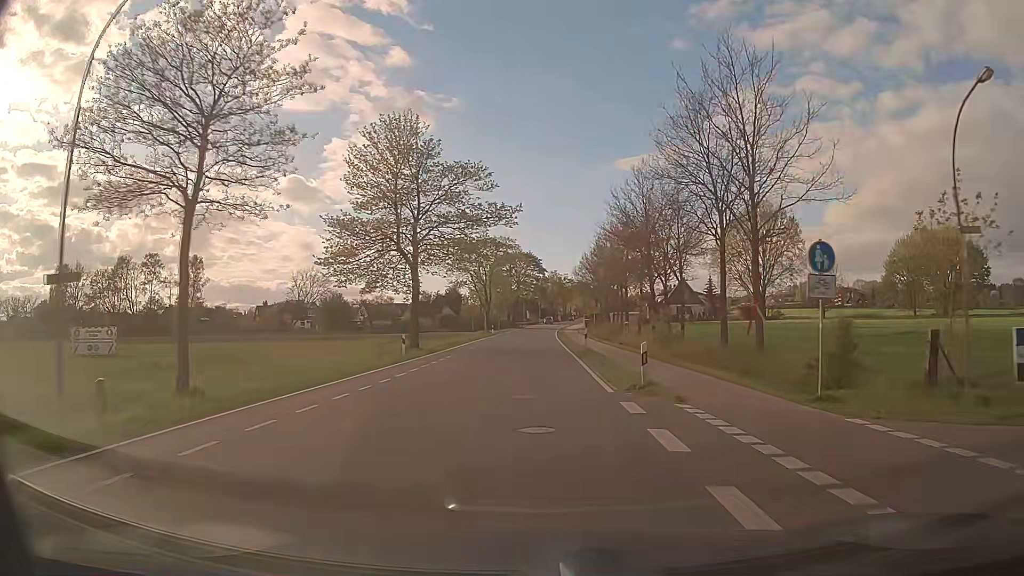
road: tertiary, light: Day
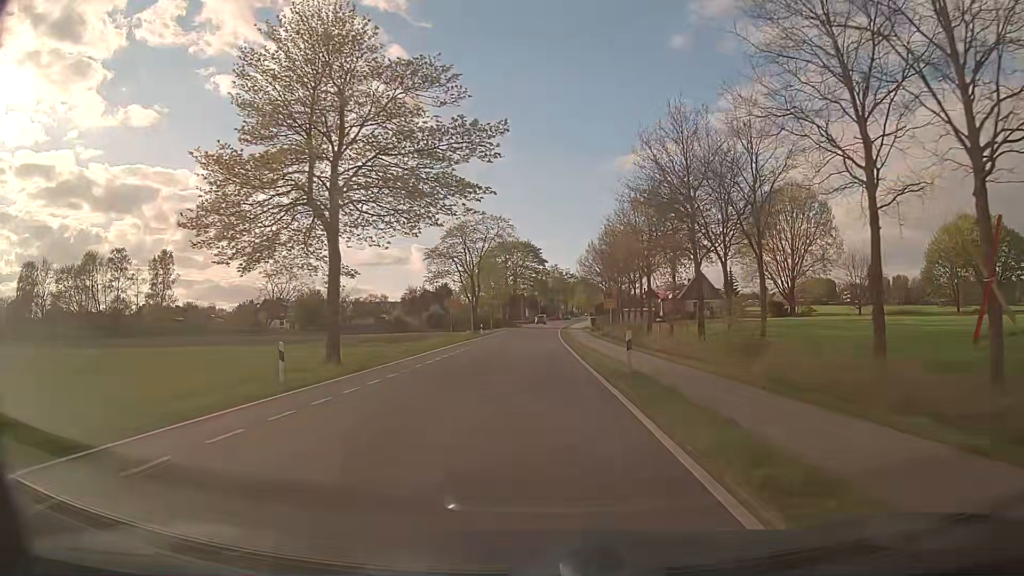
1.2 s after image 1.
(+0.1, +15.2) m; 0°
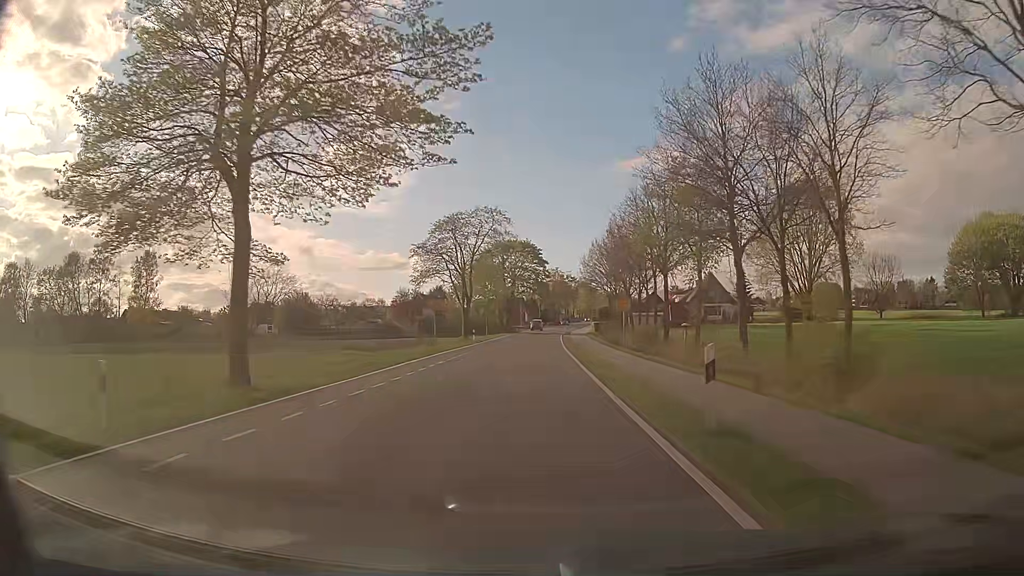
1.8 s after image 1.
(0.0, +7.6) m; 0°
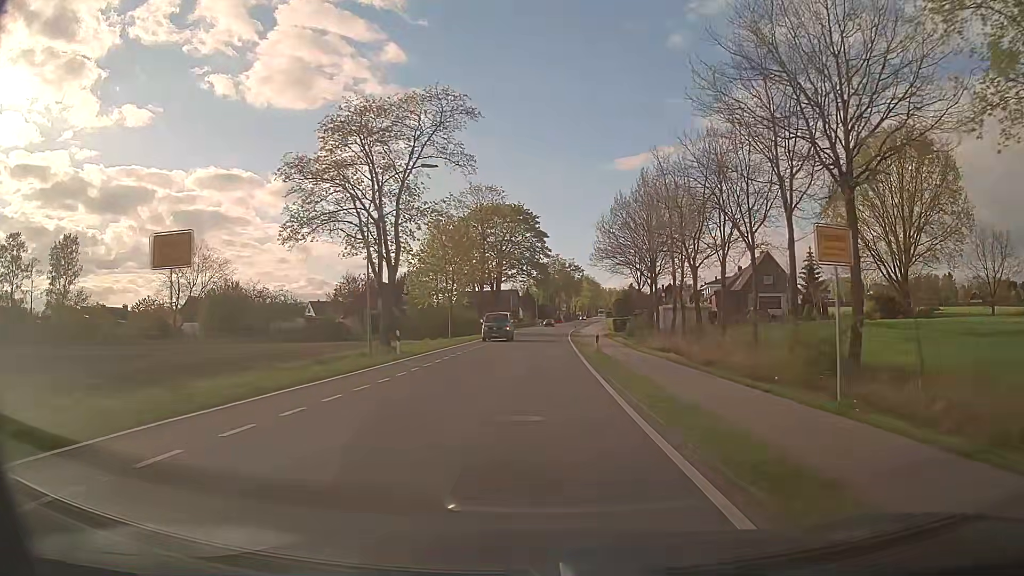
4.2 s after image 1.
(+0.1, +30.4) m; 0°
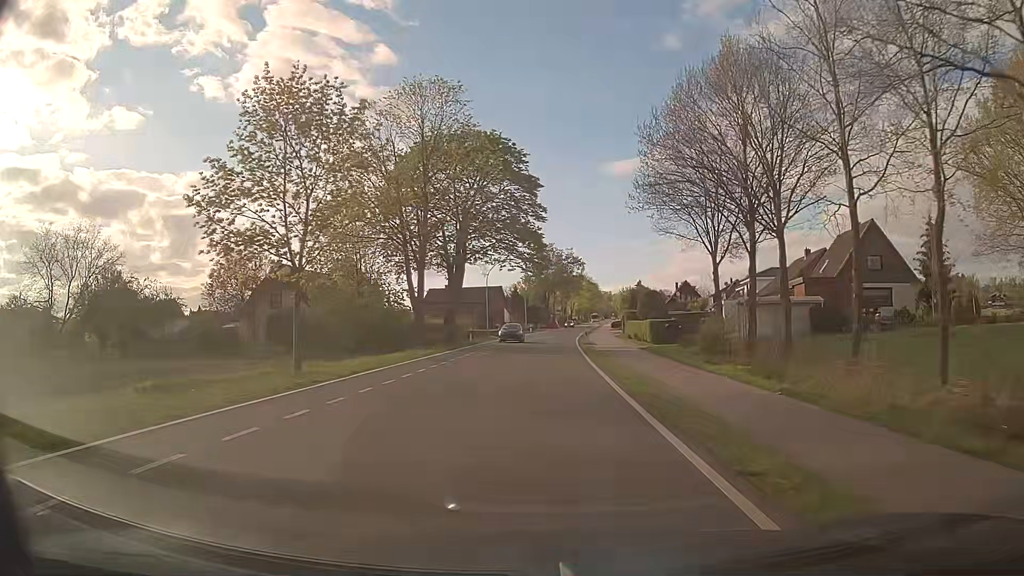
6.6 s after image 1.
(+0.1, +30.4) m; +1°
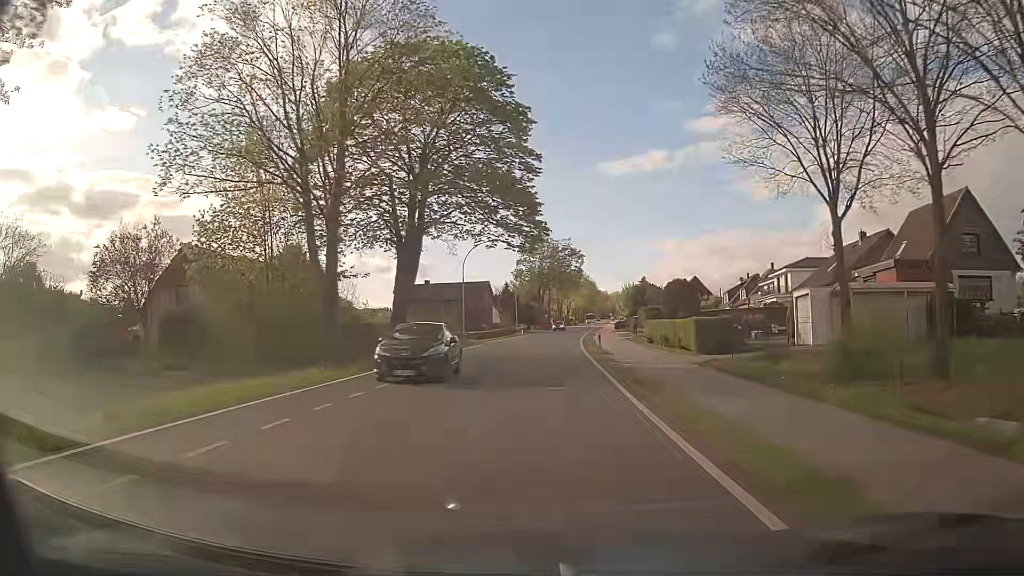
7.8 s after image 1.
(+0.1, +15.2) m; +1°
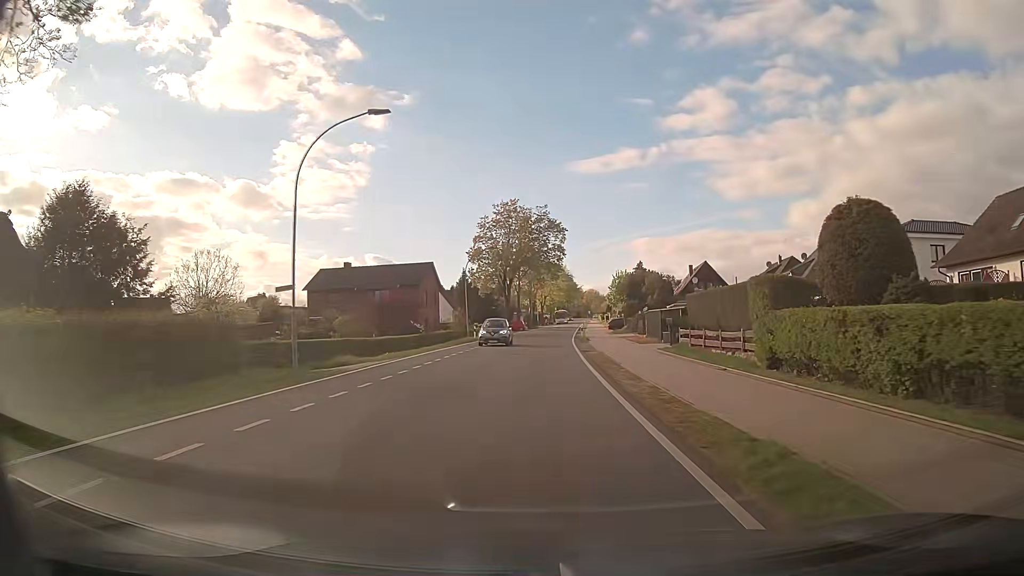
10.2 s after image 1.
(+0.5, +30.4) m; +2°
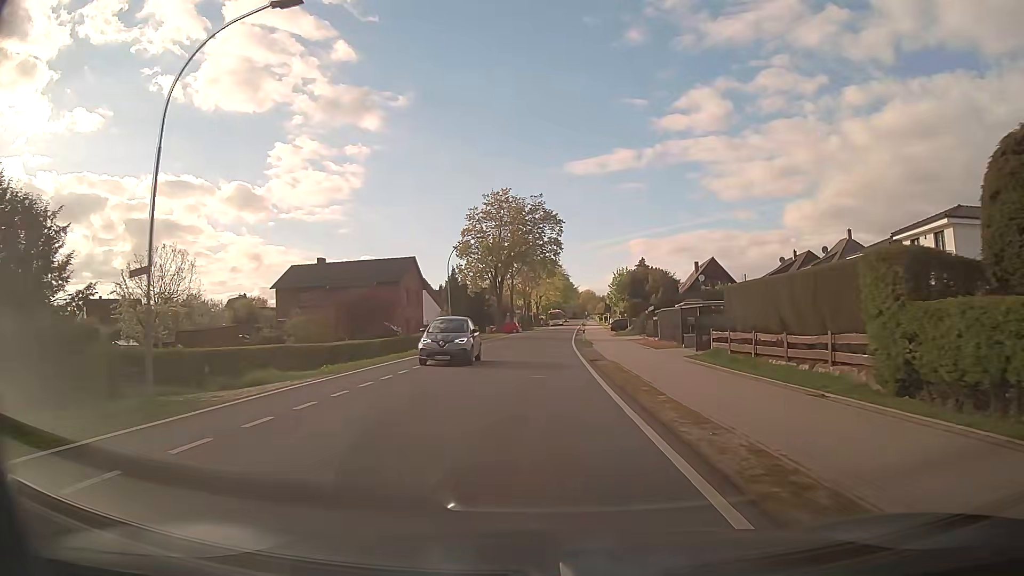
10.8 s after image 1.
(0.0, +7.6) m; 0°
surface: asphalt
(0, +10) (0, +20) (0, +30) (+1, +40) (+1, +50) (+2, +60) (+2, +70) (+3, +80) (+3, +90) (+4, +100) m
